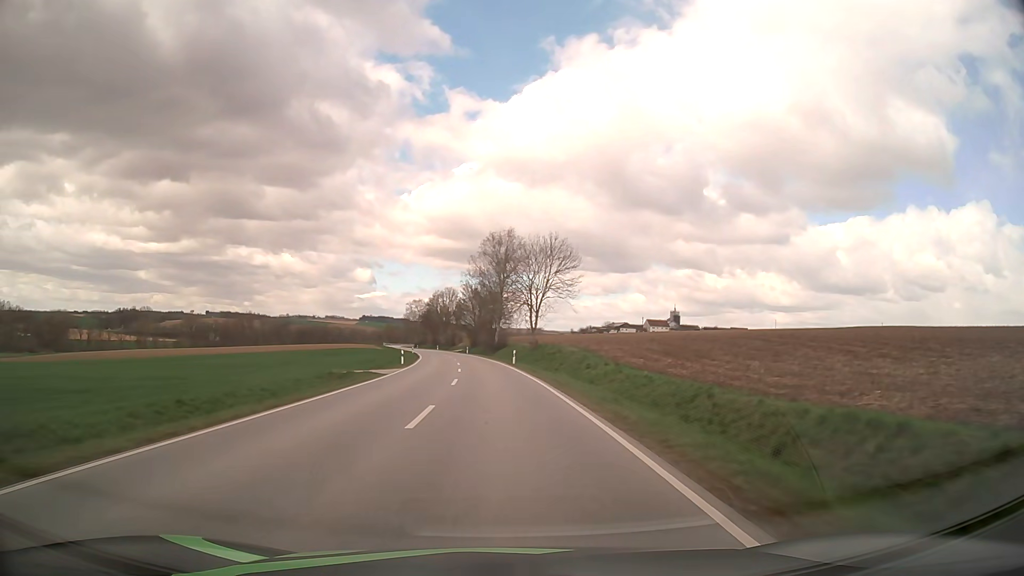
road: secondary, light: Day
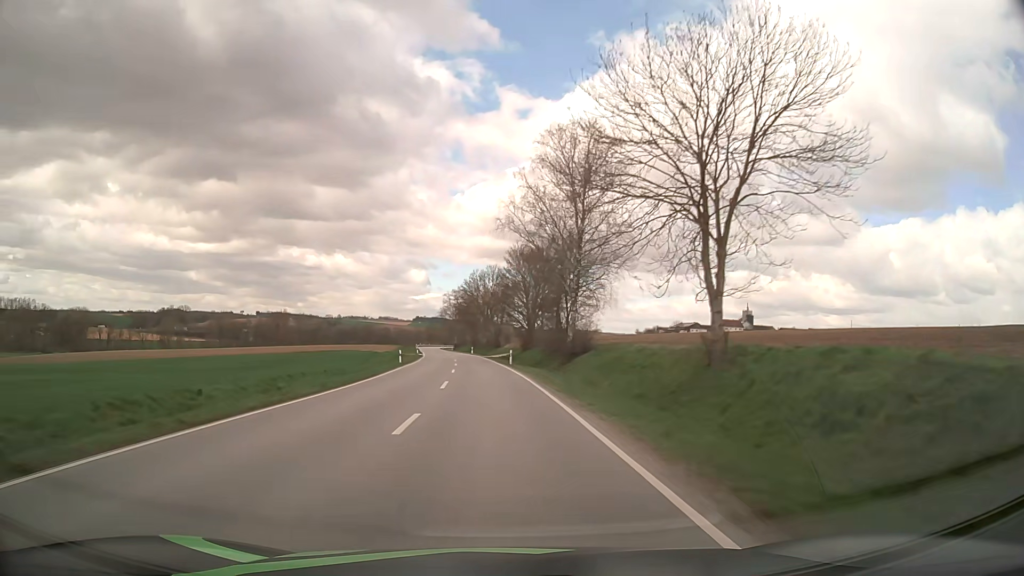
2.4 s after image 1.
(-1.8, +50.1) m; -5°
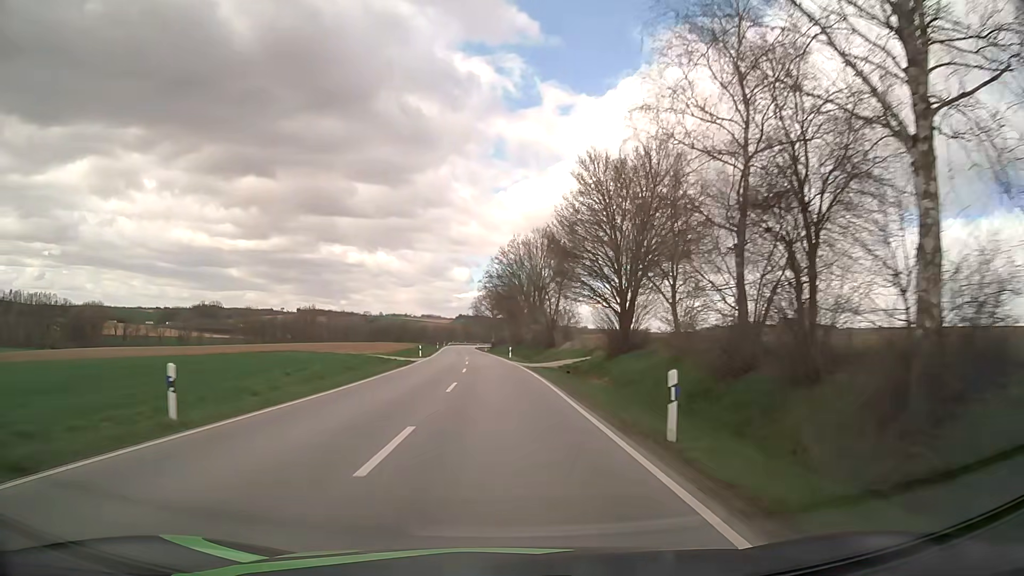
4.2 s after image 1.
(-1.3, +38.5) m; -4°
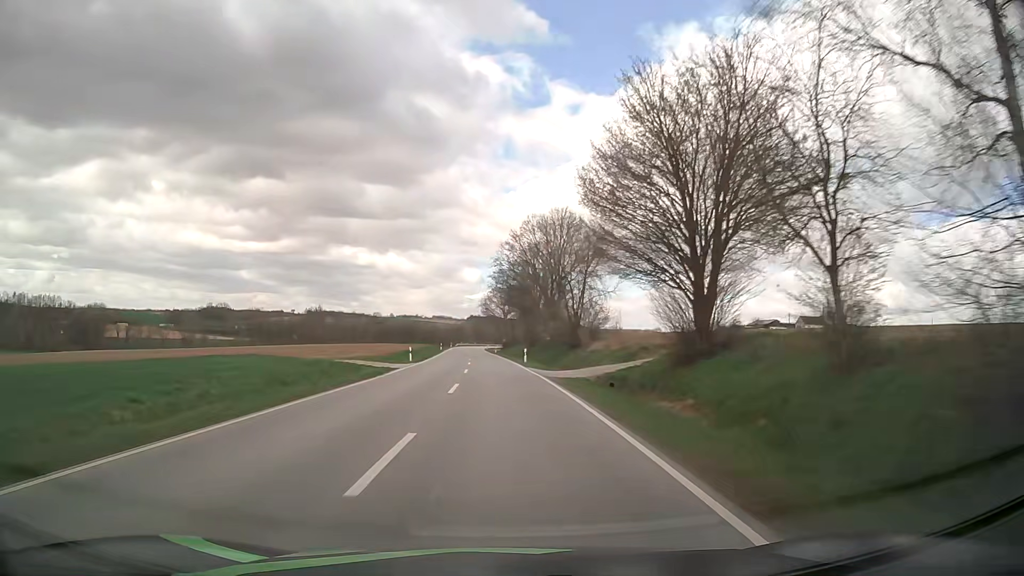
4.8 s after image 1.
(-0.1, +13.0) m; -1°
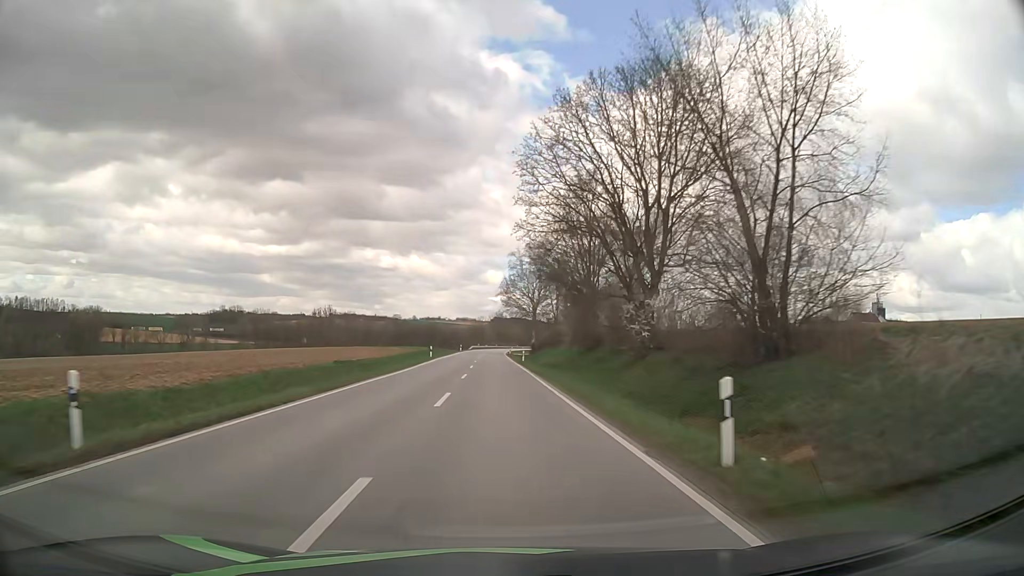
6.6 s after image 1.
(-0.7, +39.5) m; -2°
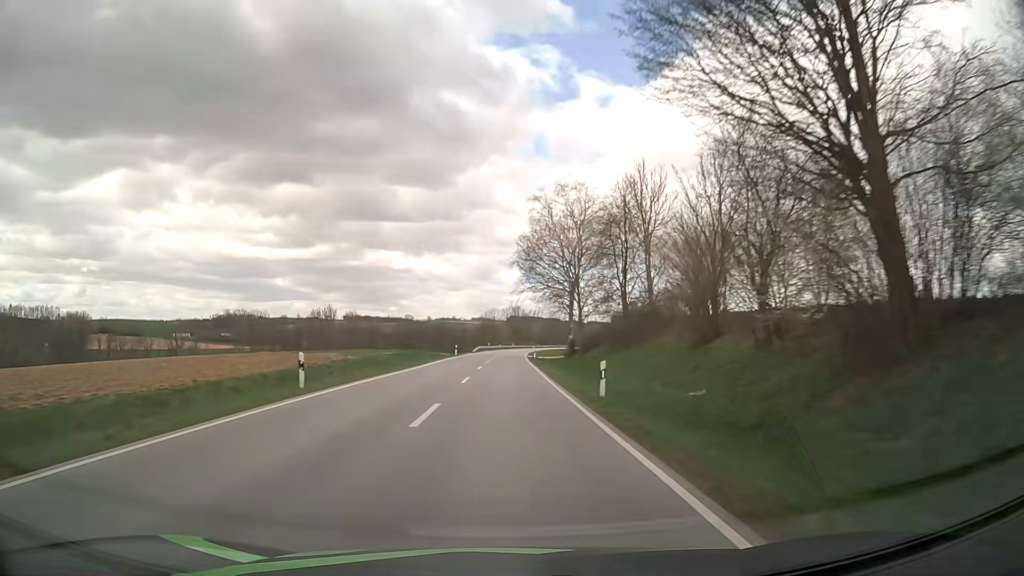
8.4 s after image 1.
(-0.5, +40.2) m; -1°
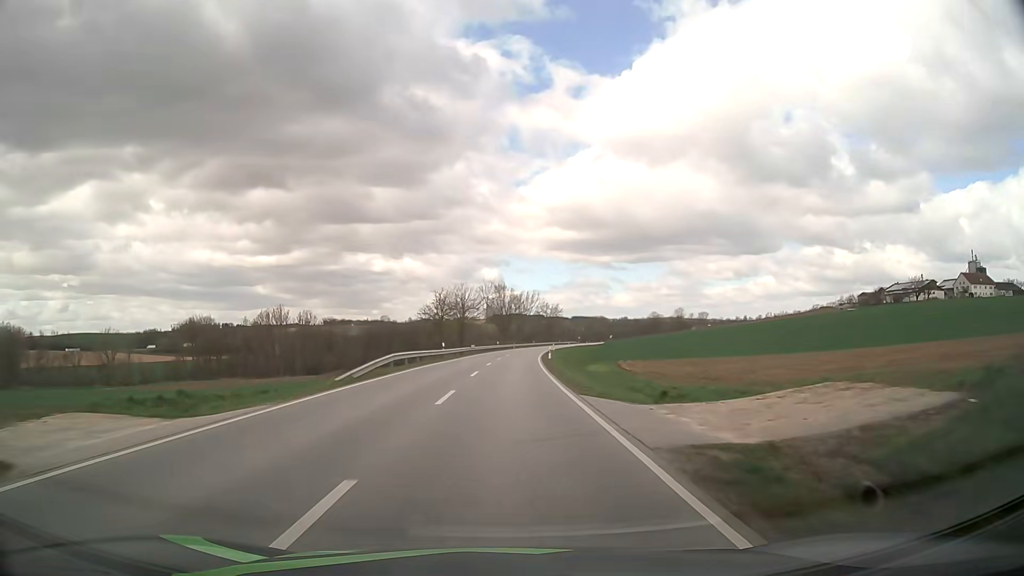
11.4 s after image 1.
(-0.2, +68.5) m; +1°
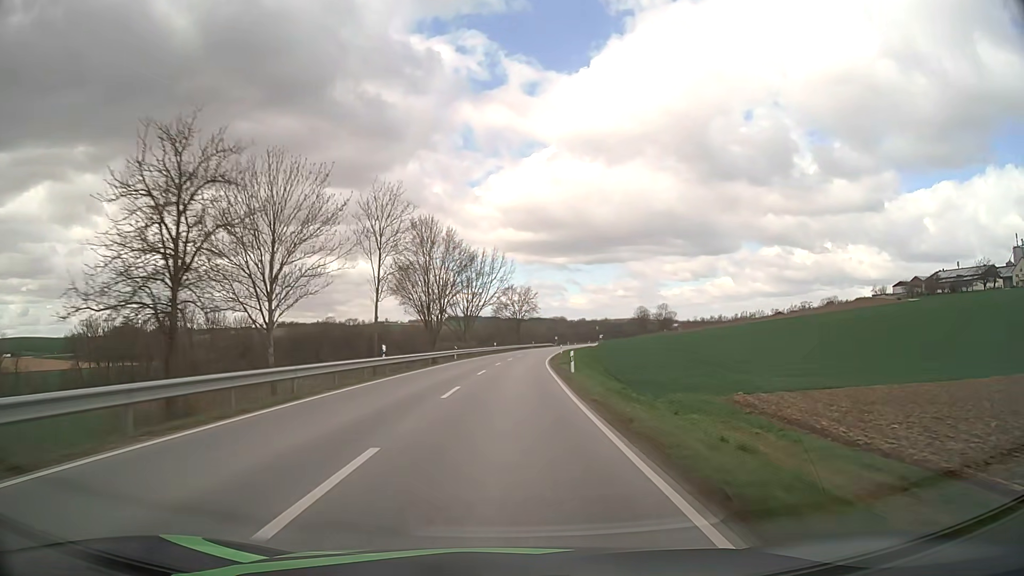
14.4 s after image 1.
(+2.3, +70.0) m; +4°
(0, +10) (0, +20) (0, +30) (+1, +40) (+2, +50) (+2, +60) (+3, +70) (+4, +80) (+5, +90) (+7, +100) m
